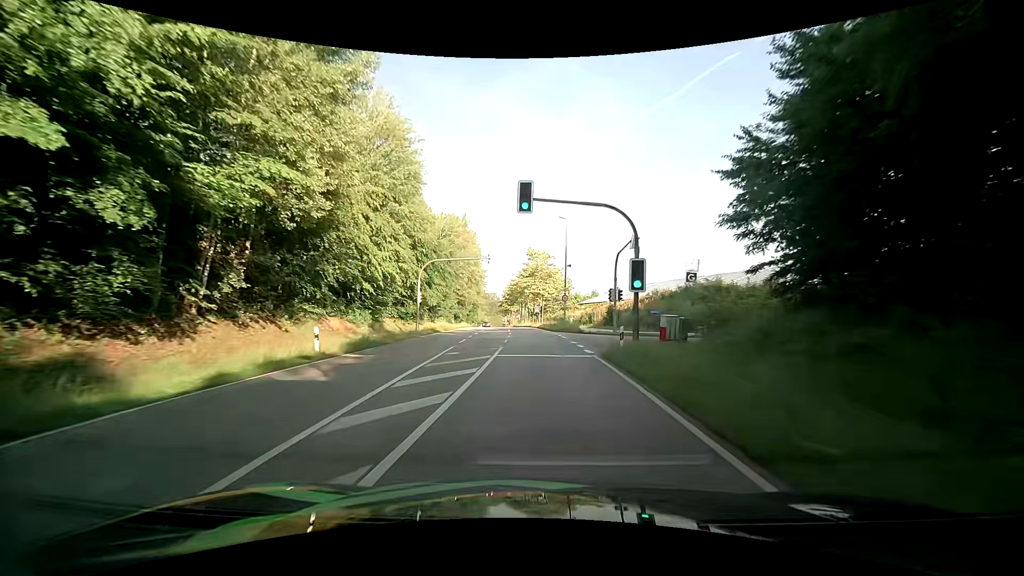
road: secondary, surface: asphalt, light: Day
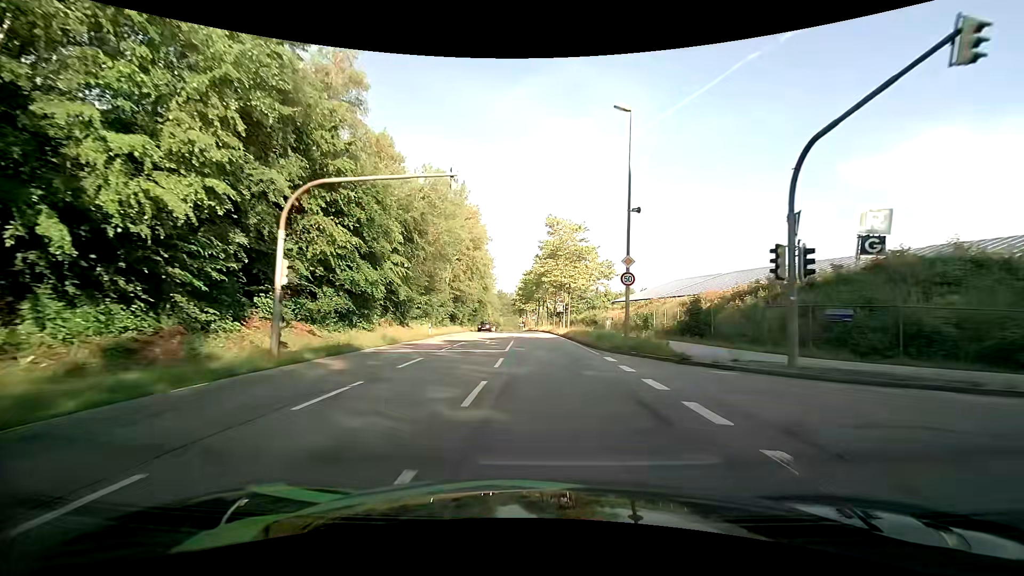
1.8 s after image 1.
(-0.4, +24.0) m; -3°
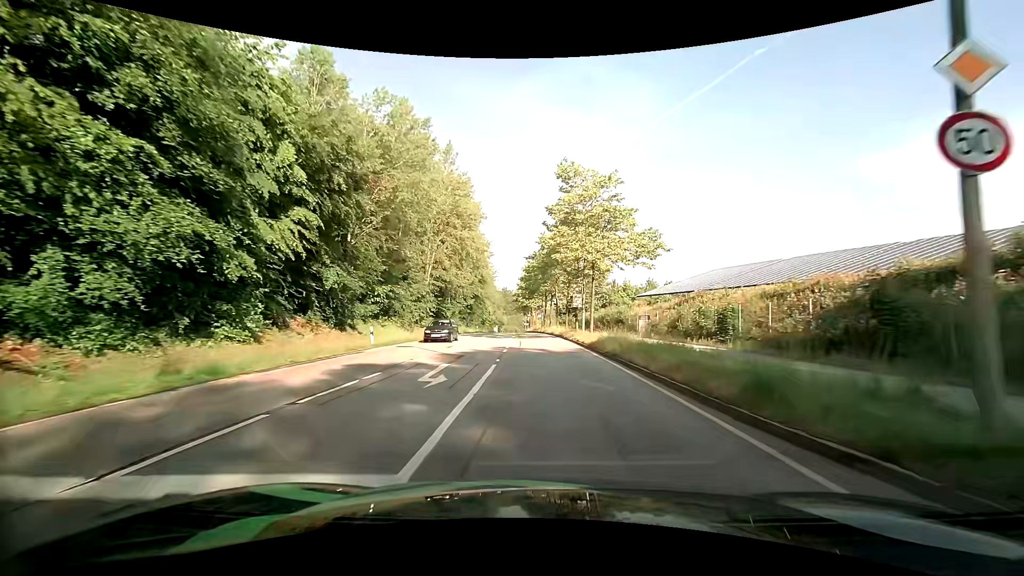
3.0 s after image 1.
(0.0, +16.2) m; 0°
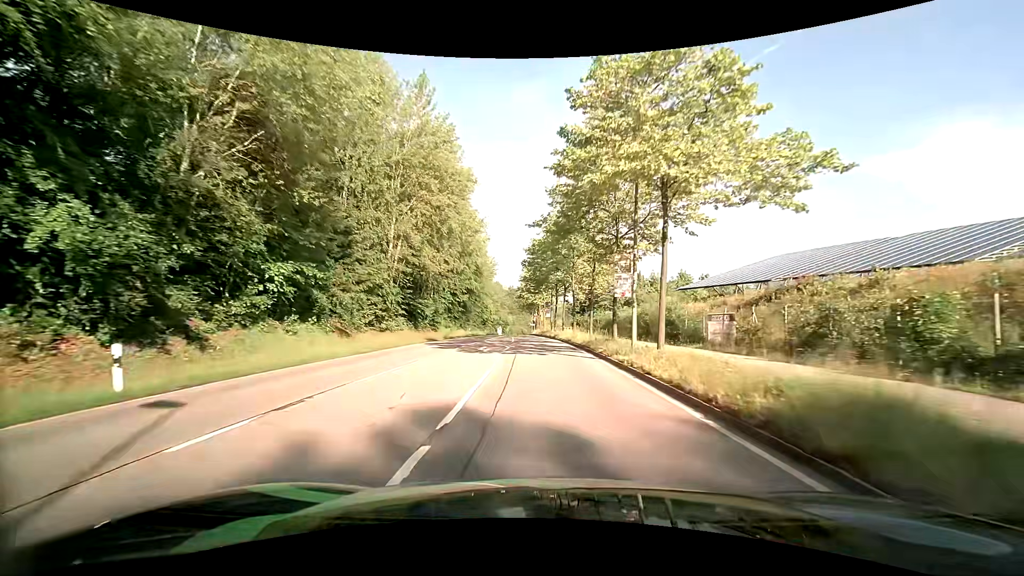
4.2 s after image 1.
(-0.1, +16.4) m; 0°
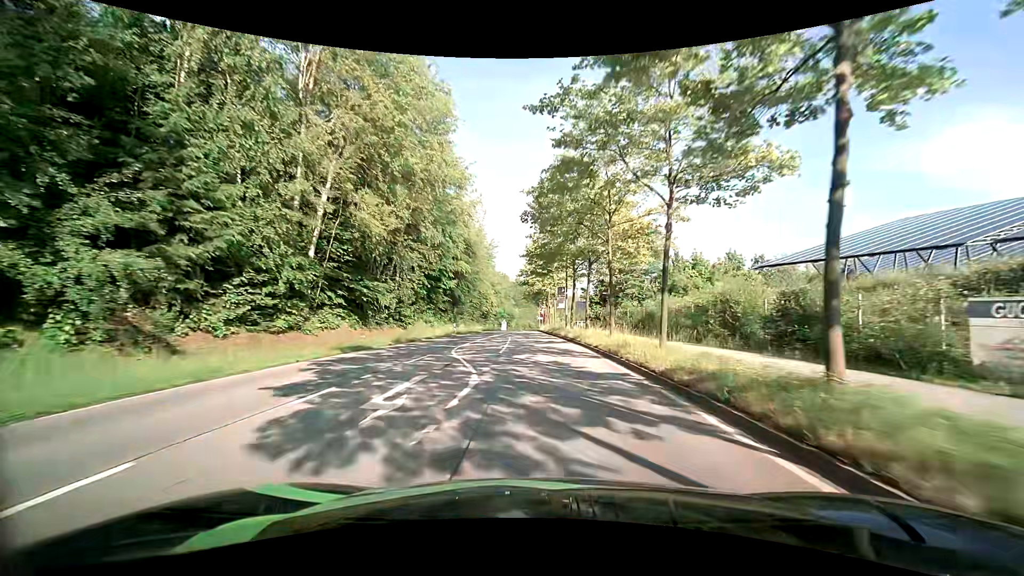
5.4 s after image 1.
(-0.2, +16.5) m; -1°
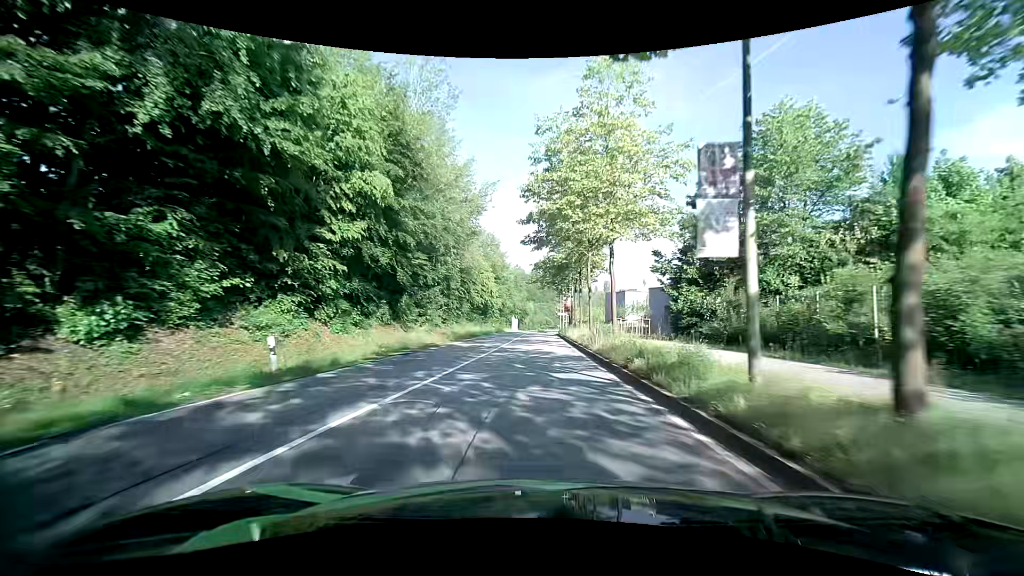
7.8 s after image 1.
(-0.4, +33.8) m; -2°
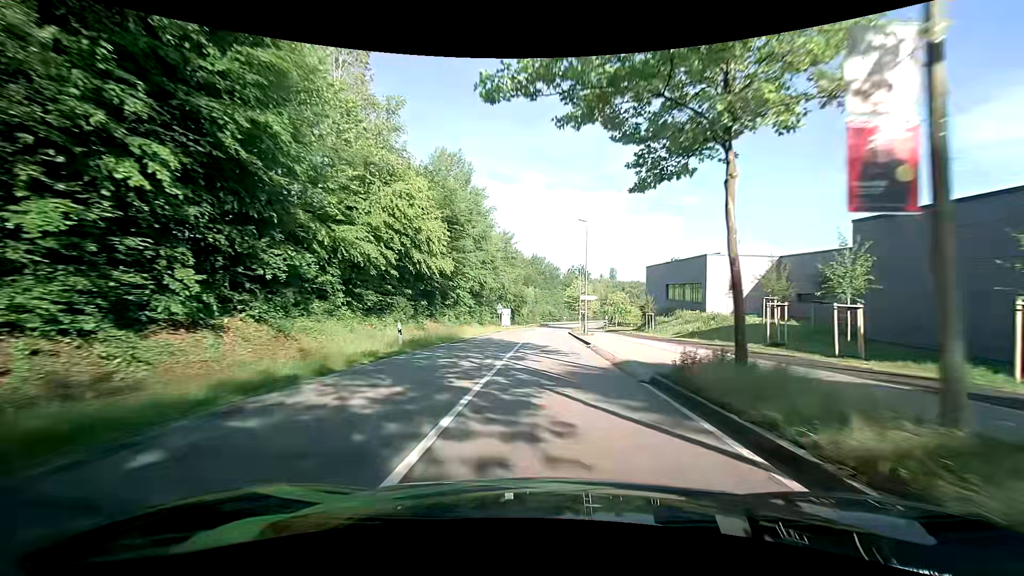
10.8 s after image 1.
(-0.4, +43.5) m; 0°
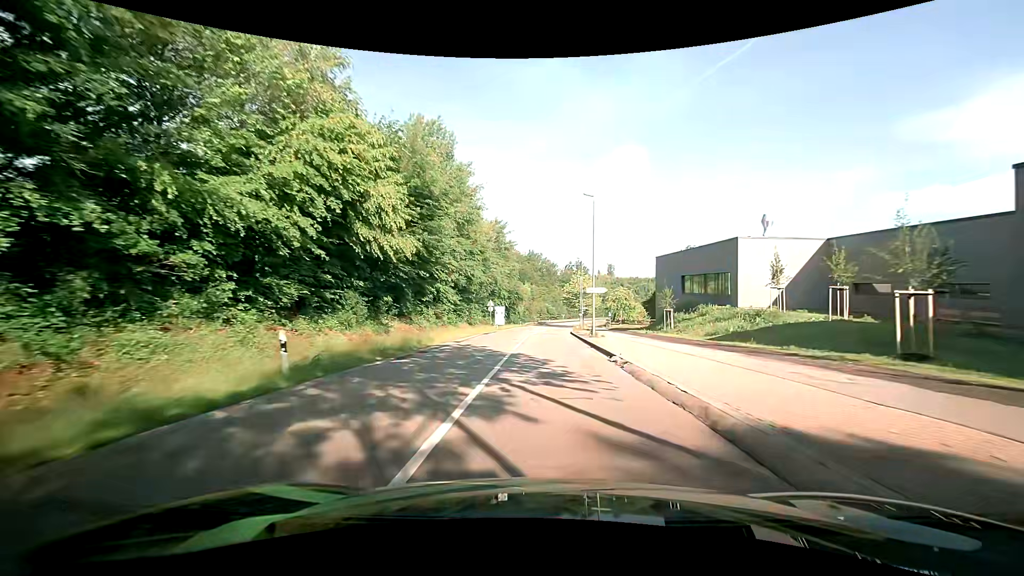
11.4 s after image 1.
(0.0, +8.5) m; 0°
(0, +10) (0, +20) (0, +30) (+1, +40) (+1, +50) (+2, +60) (+2, +70) (+3, +80) (+4, +90) (+5, +100) m
